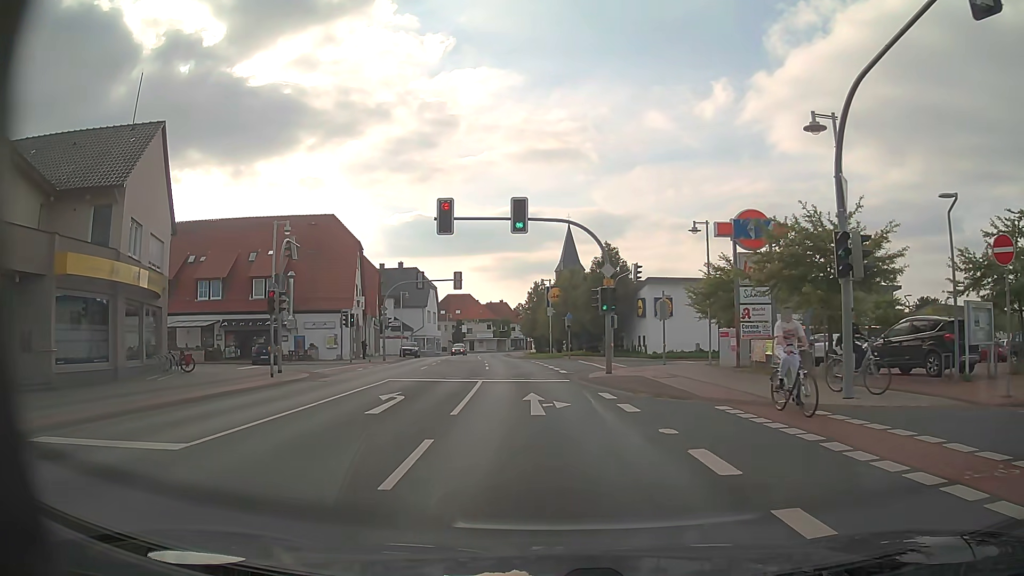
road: primary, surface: asphalt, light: Day
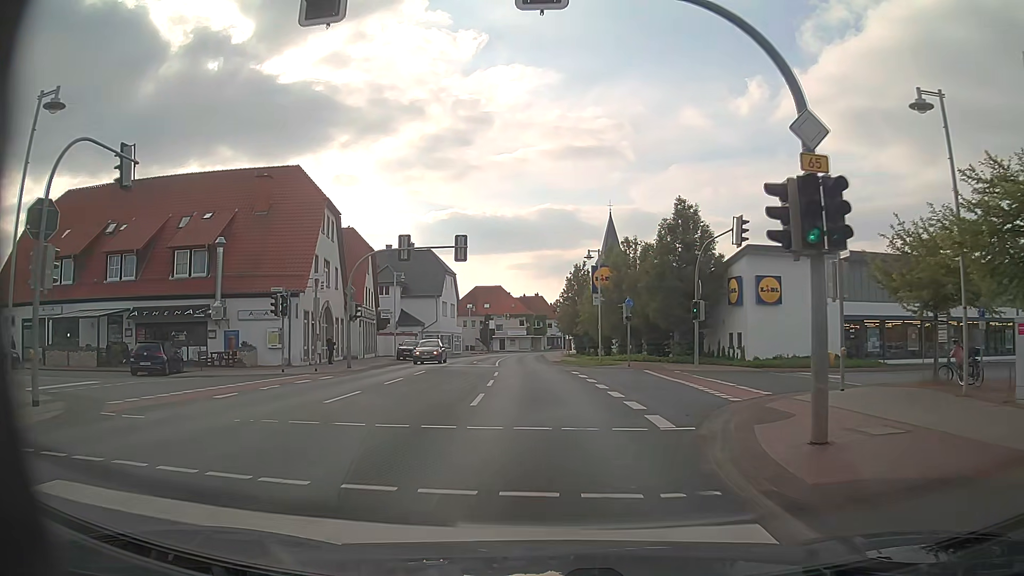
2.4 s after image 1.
(-0.6, +18.1) m; -4°
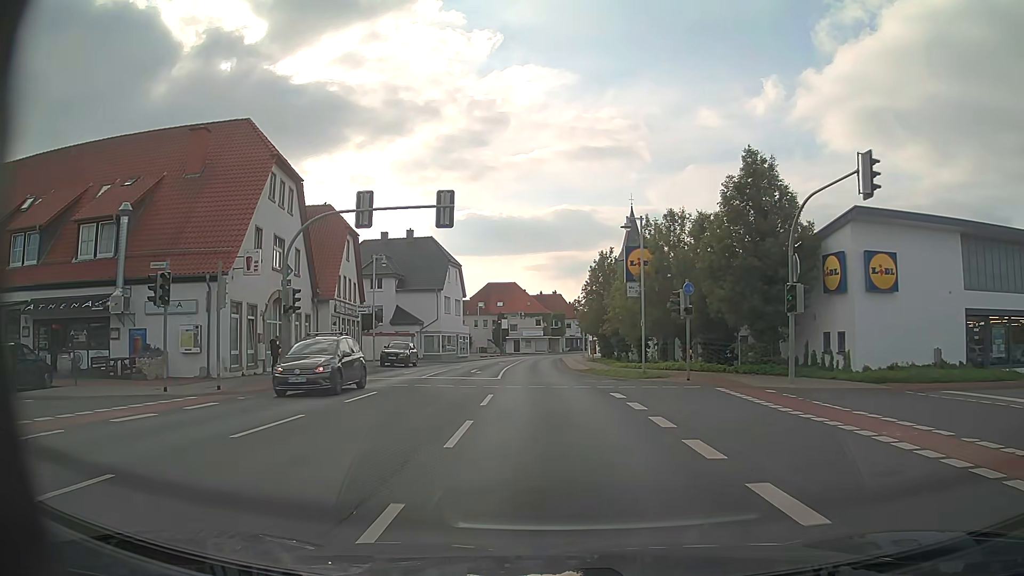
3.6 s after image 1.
(-0.1, +11.1) m; -1°
(0, +10) (0, +20) (-1, +30) (-1, +40) (-1, +50) (-1, +60) (-1, +70) (0, +80) (+1, +90) (+2, +100) m
